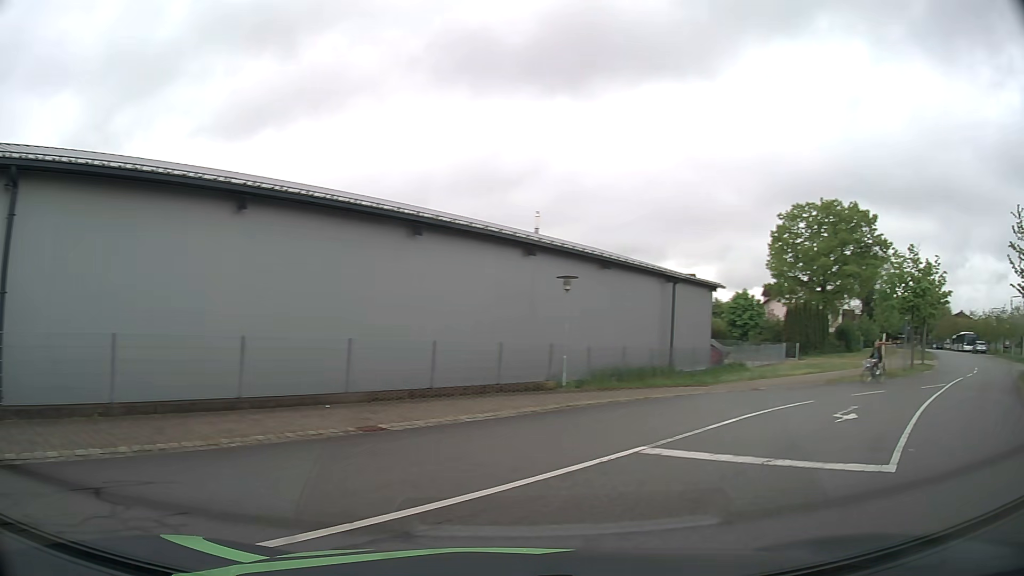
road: residential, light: Day
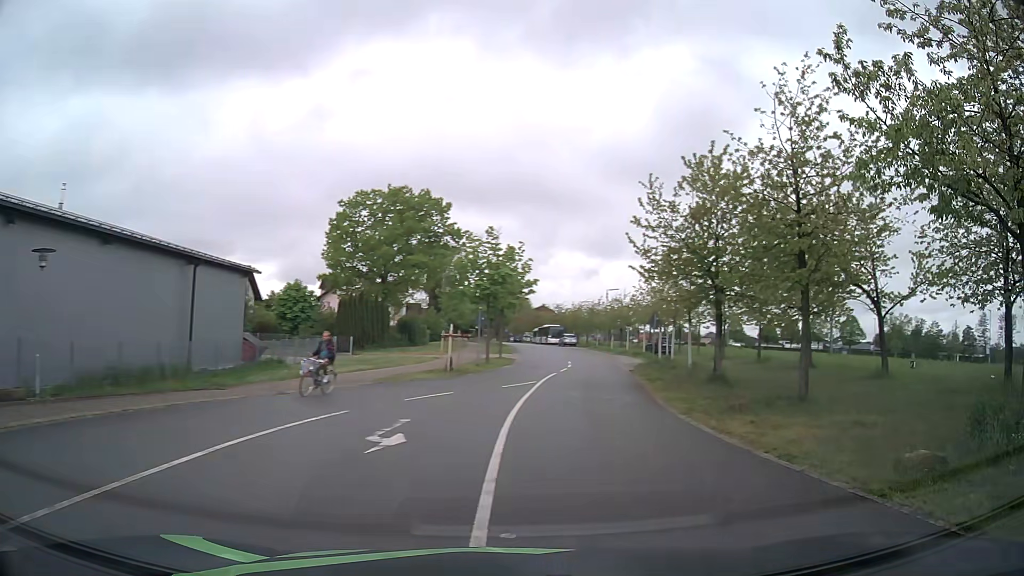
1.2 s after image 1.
(+1.8, +4.7) m; +39°
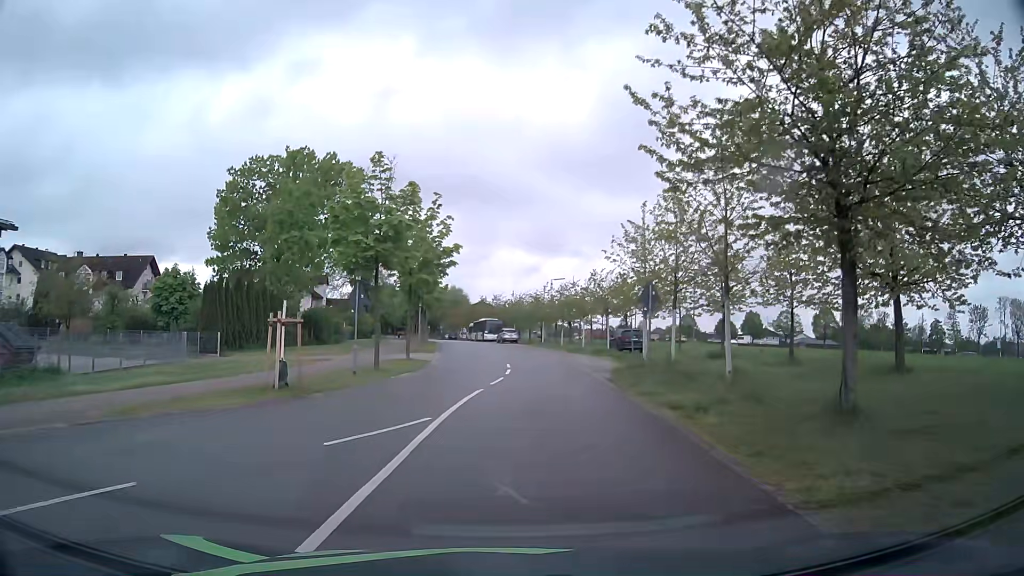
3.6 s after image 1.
(+1.8, +14.2) m; +7°
